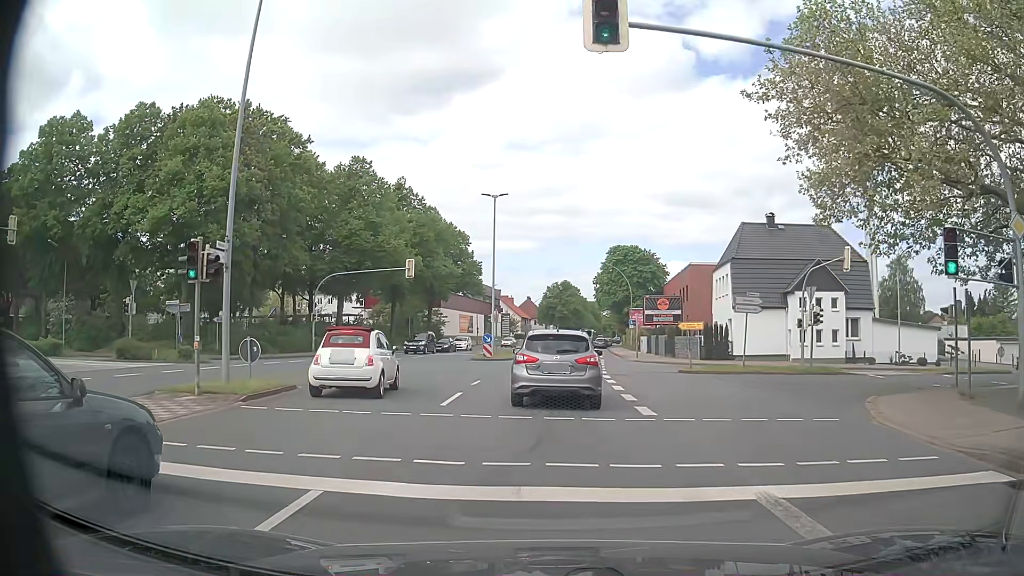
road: primary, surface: asphalt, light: Day
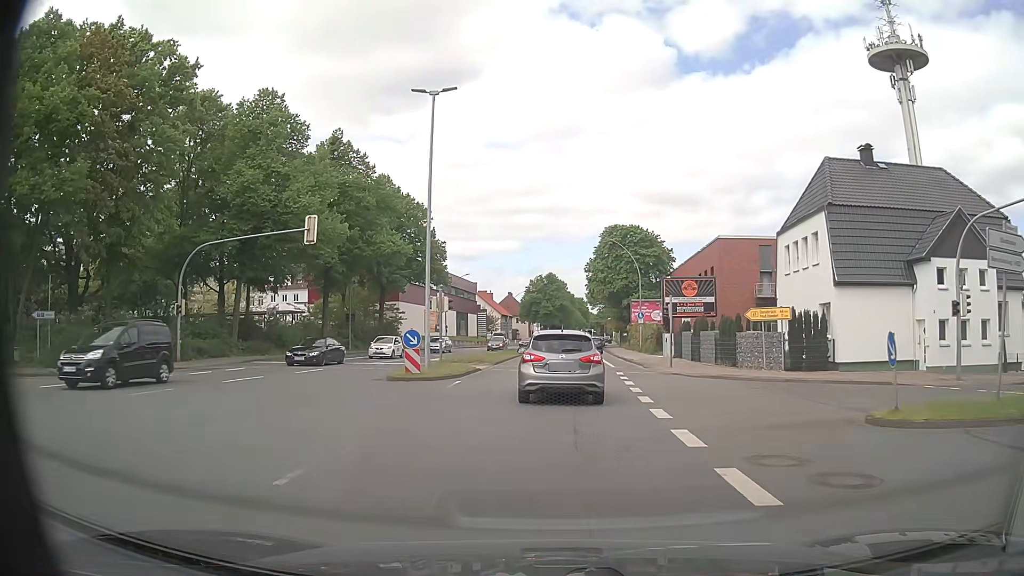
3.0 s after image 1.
(0.0, +19.4) m; +1°
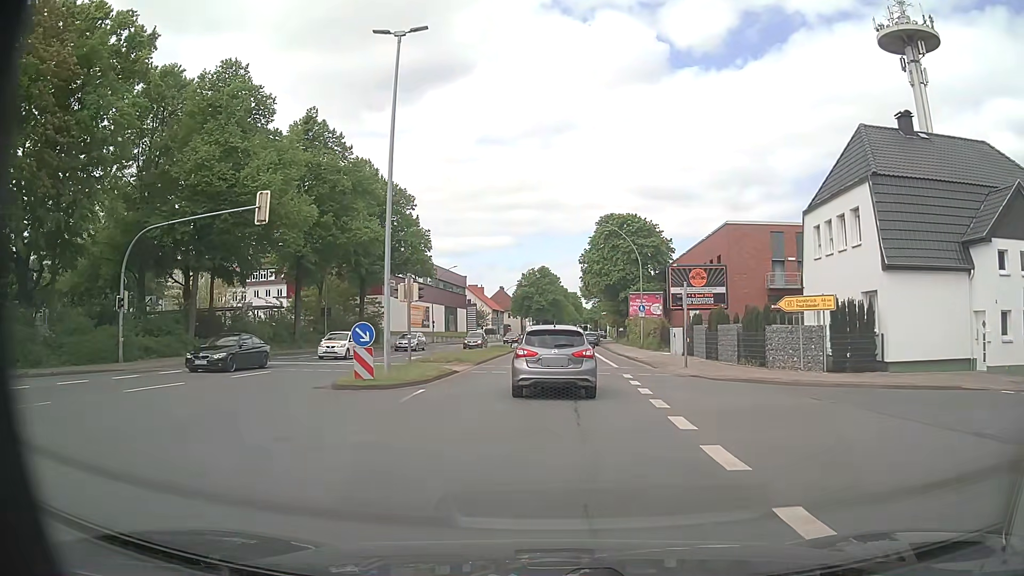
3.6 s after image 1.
(0.0, +5.0) m; +1°
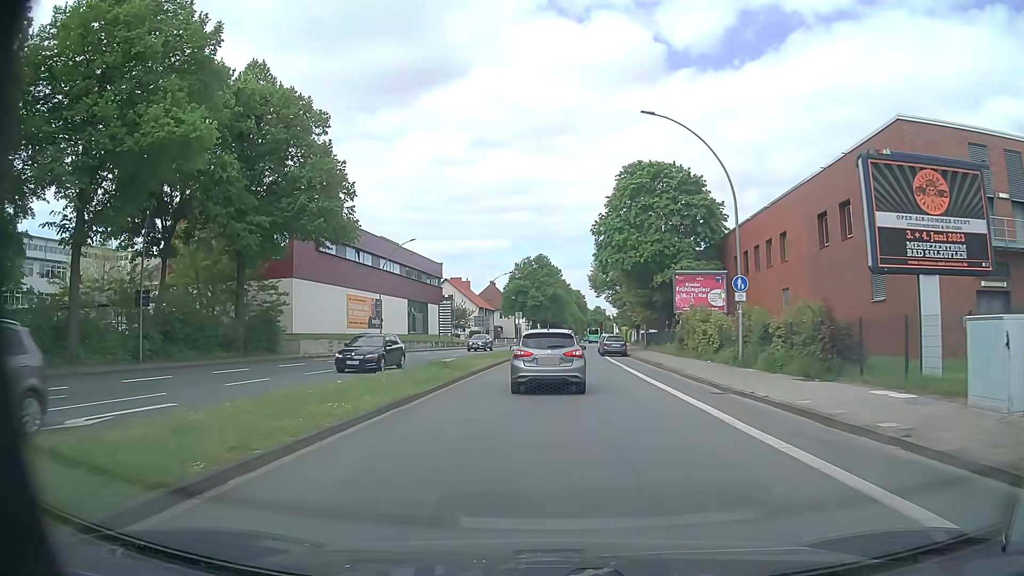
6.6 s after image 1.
(-0.1, +27.9) m; 0°
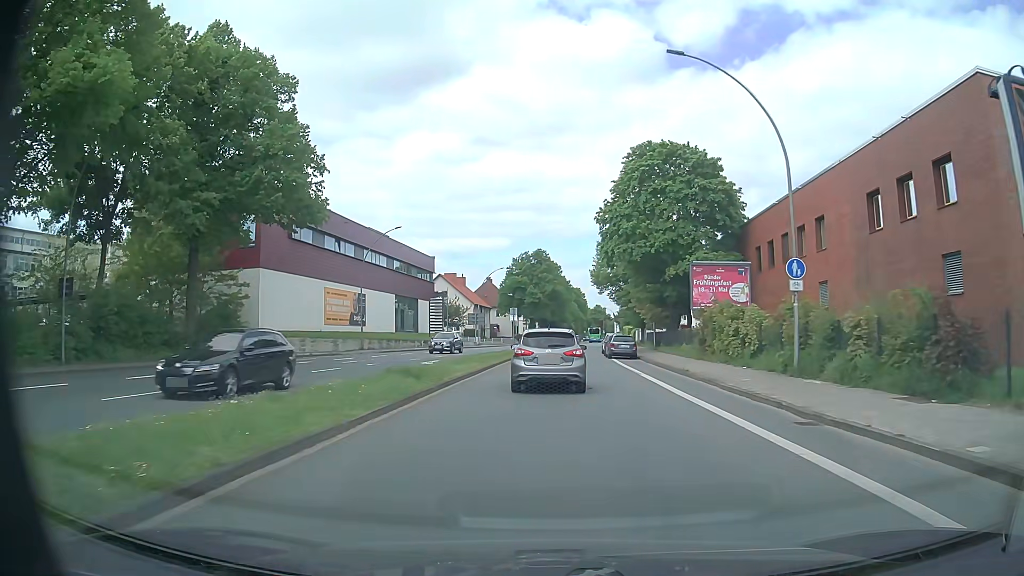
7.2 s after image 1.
(0.0, +6.1) m; 0°
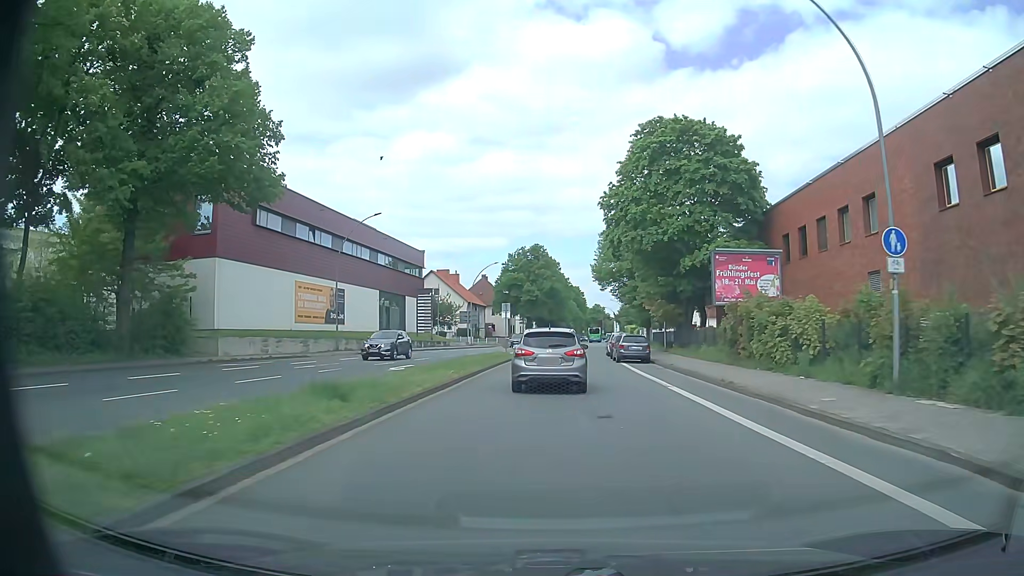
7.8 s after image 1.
(0.0, +6.2) m; 0°
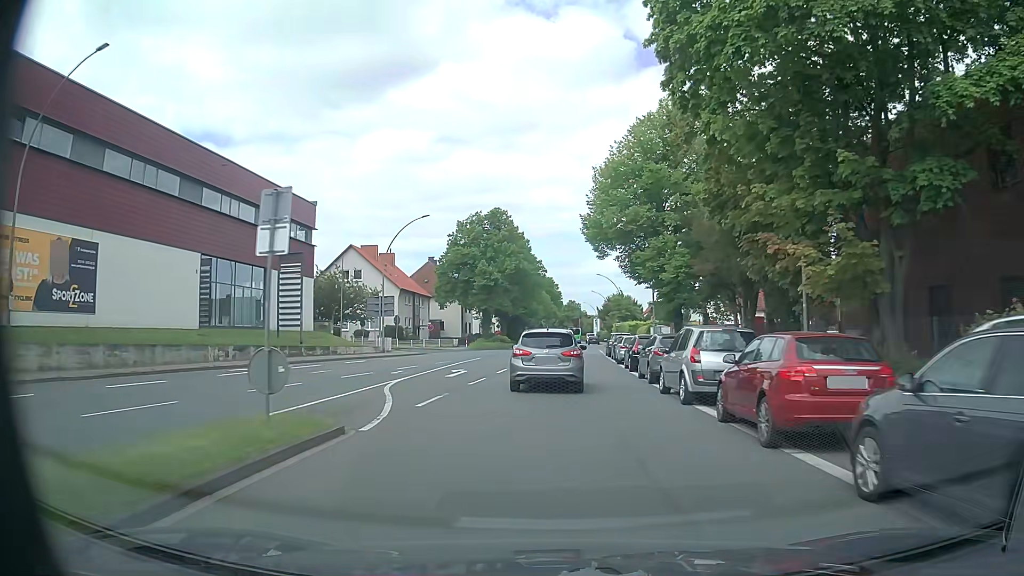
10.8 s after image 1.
(+0.6, +32.2) m; +2°
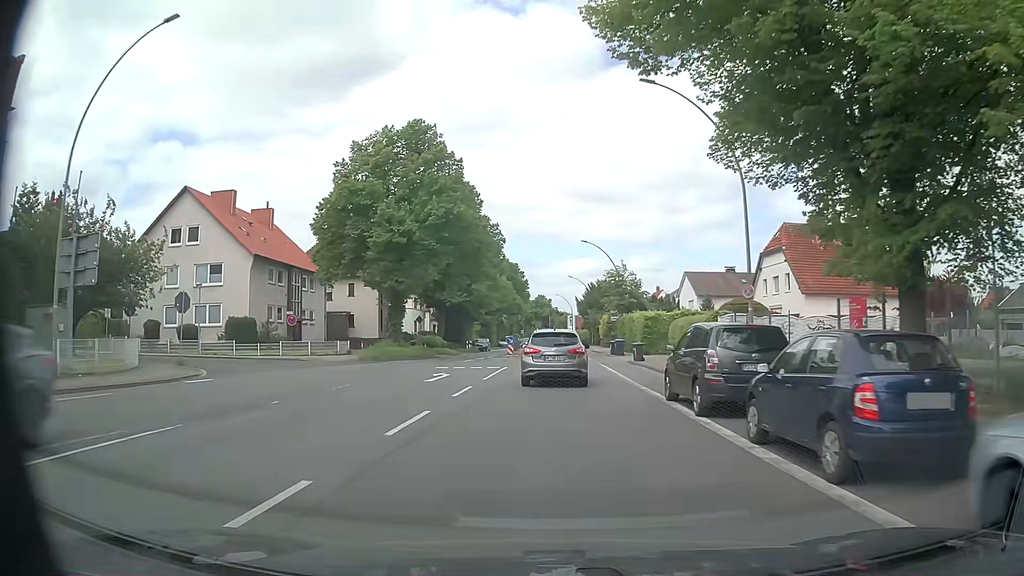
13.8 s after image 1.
(+0.8, +33.6) m; +3°
(0, +10) (0, +20) (0, +30) (0, +40) (+1, +50) (0, +60) (0, +70) (0, +80) (0, +90) (0, +100) m
